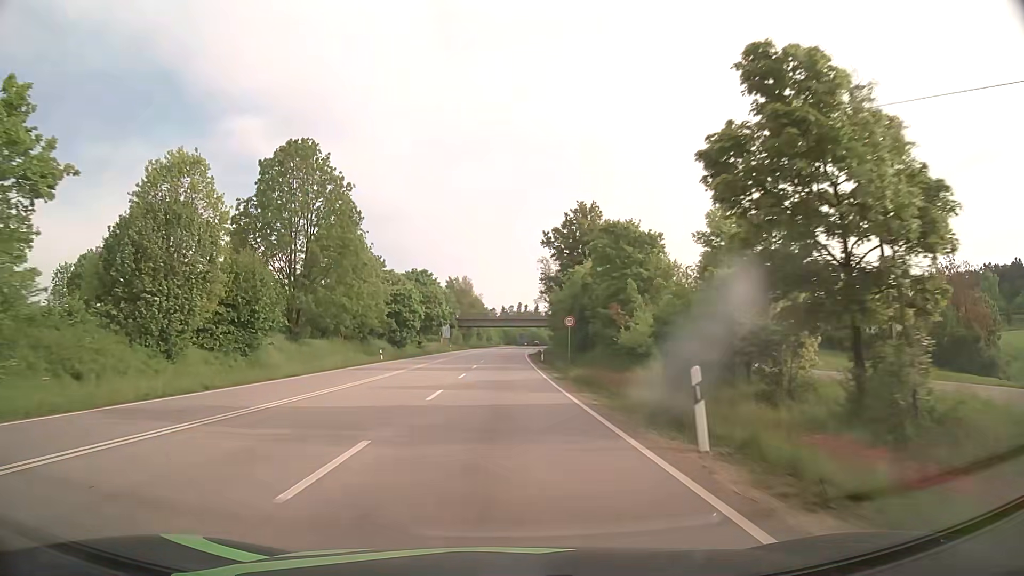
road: primary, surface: asphalt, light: Day
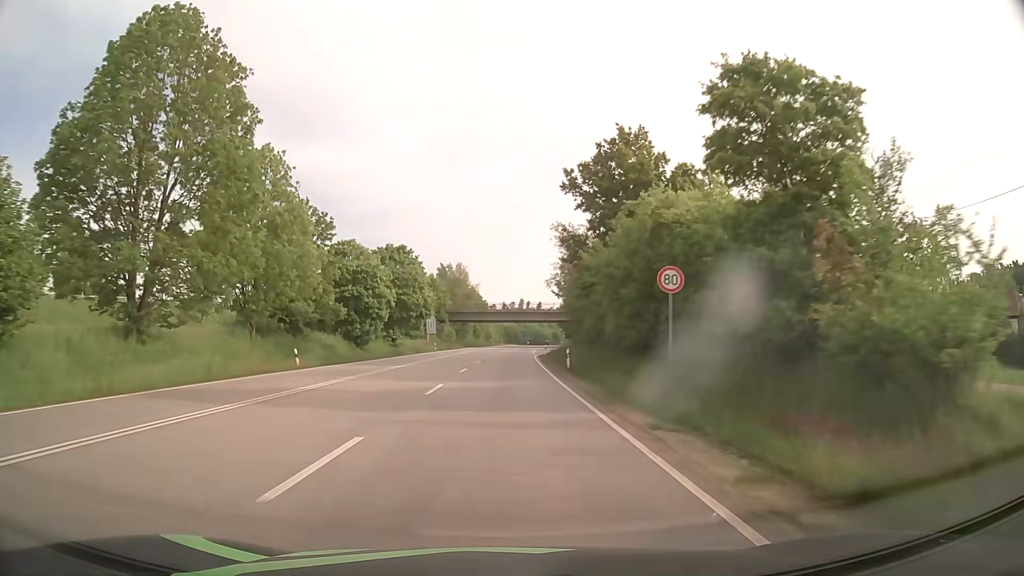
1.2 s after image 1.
(-0.1, +24.2) m; 0°
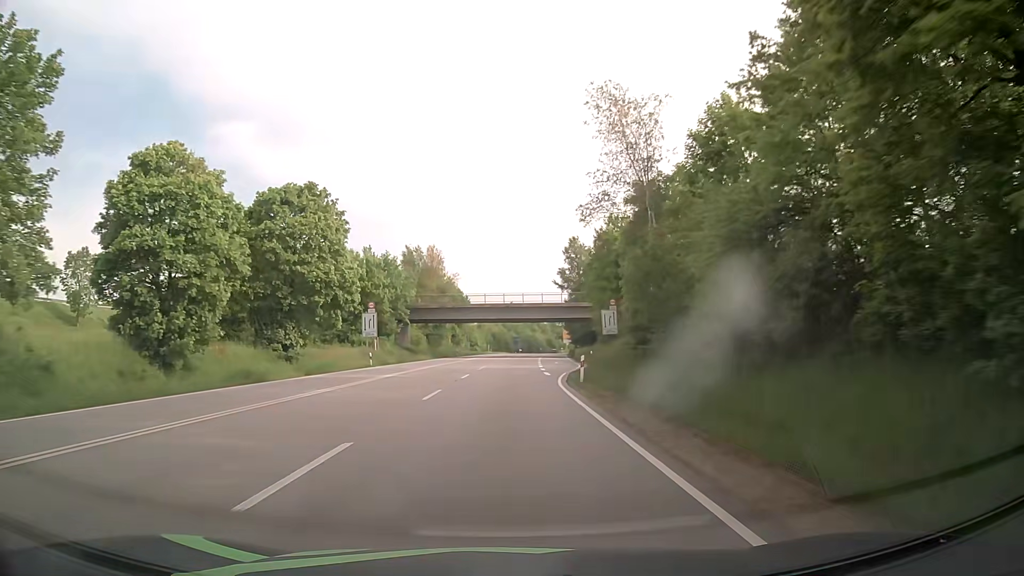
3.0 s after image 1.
(+0.2, +36.2) m; +1°
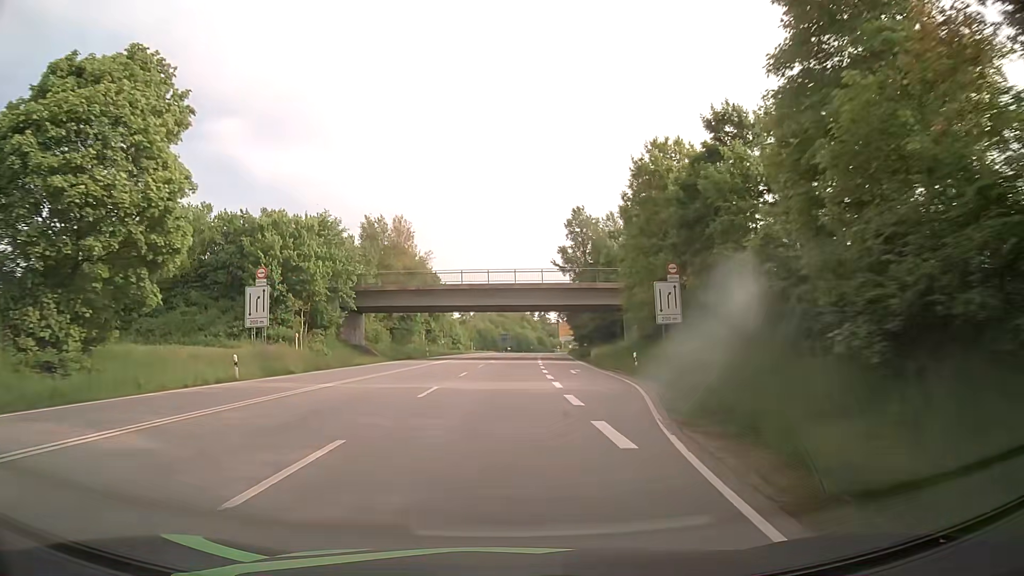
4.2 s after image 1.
(+0.3, +24.0) m; +1°
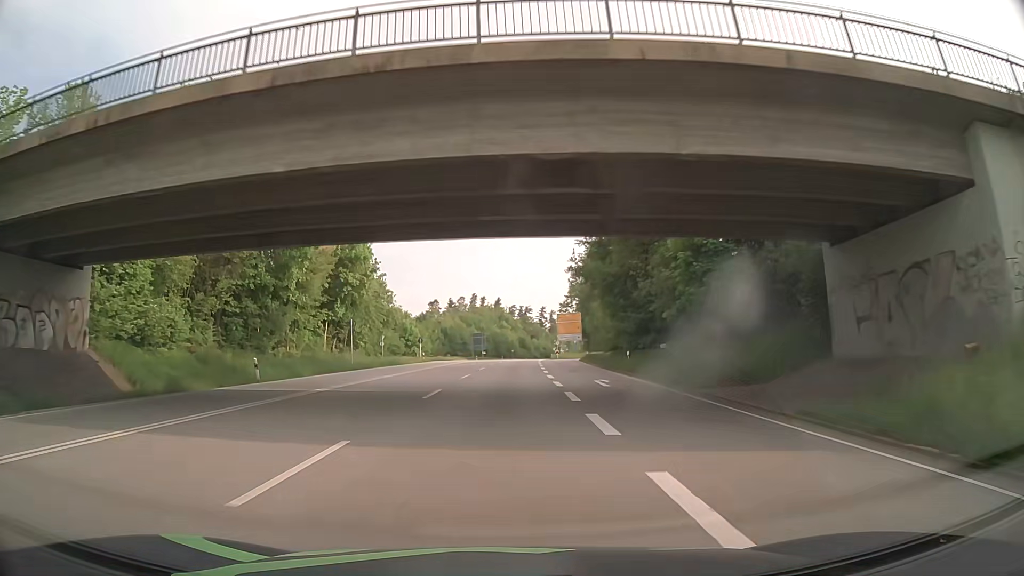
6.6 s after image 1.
(+0.6, +47.9) m; +2°
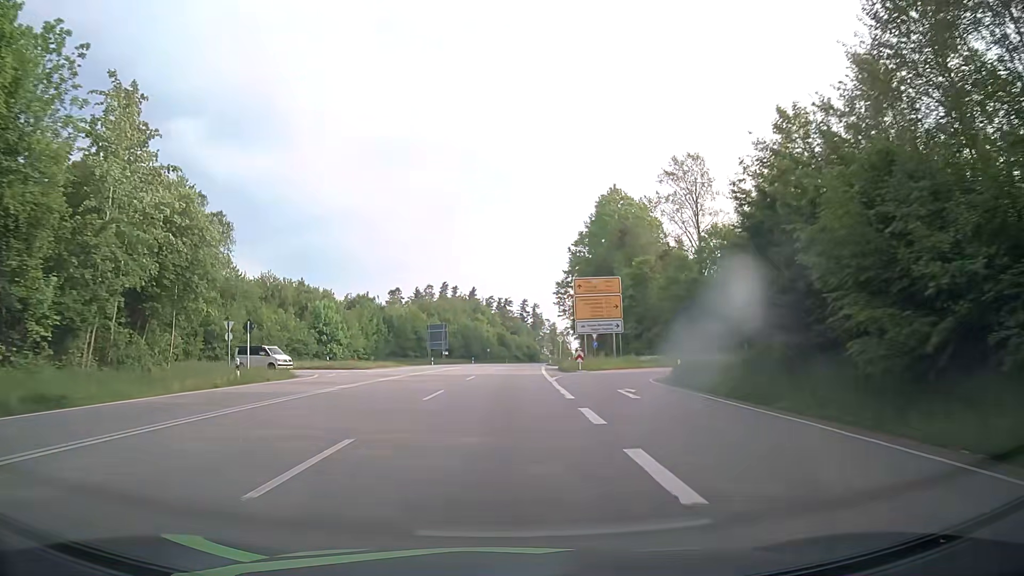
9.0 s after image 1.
(+0.9, +47.6) m; +2°
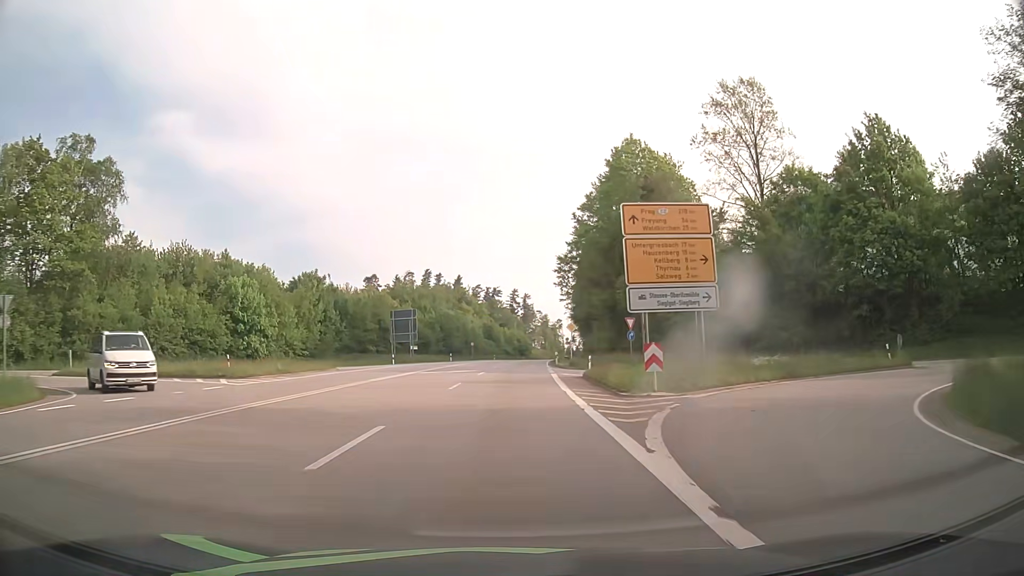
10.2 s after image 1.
(+0.2, +23.8) m; +1°
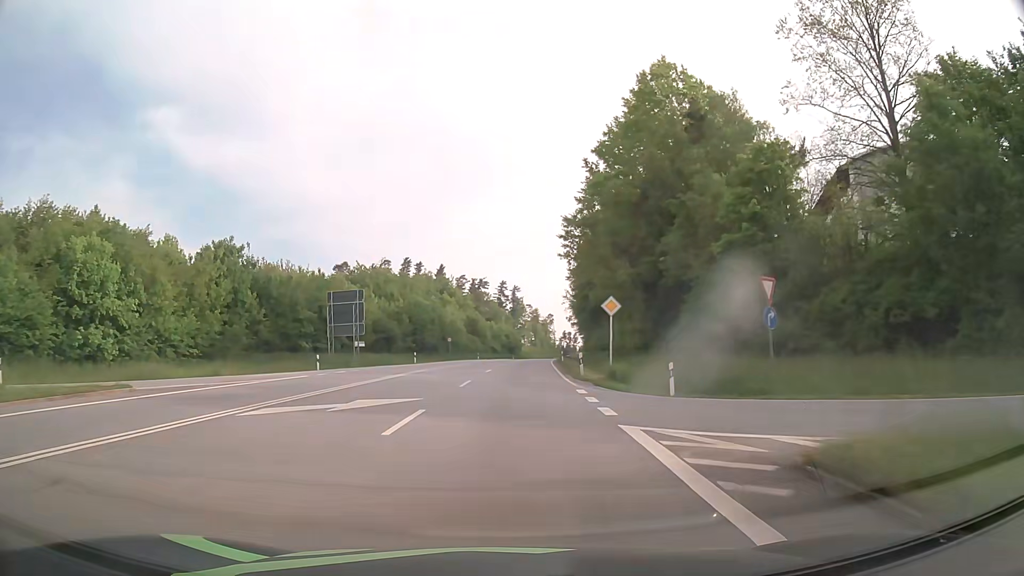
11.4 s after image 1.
(+0.2, +23.6) m; +1°
(0, +10) (0, +20) (+1, +30) (+1, +40) (+2, +50) (+2, +60) (+3, +70) (+4, +80) (+4, +90) (+5, +100) m
